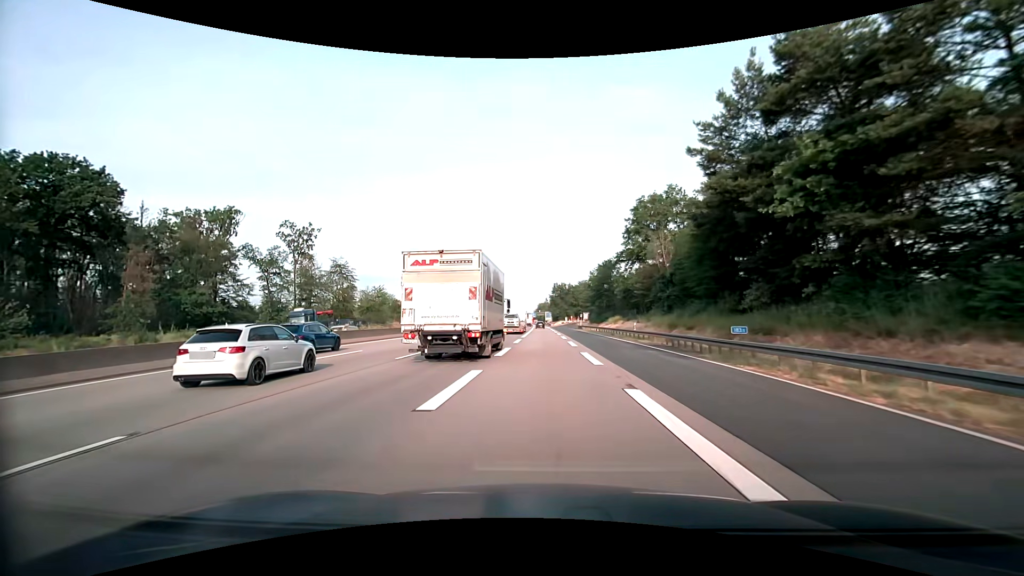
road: motorway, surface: asphalt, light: Day
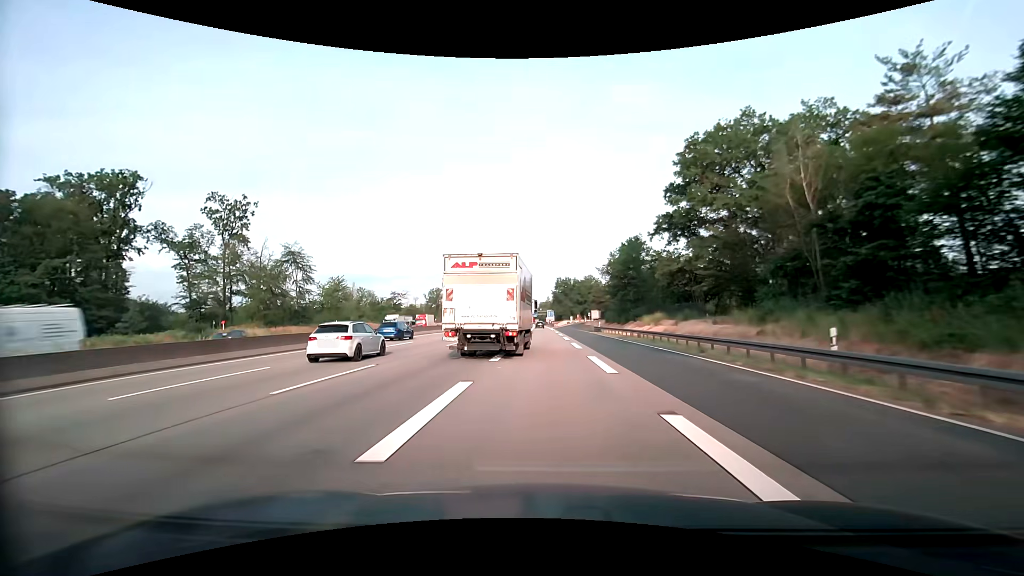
(0.0, +26.7) m; 0°
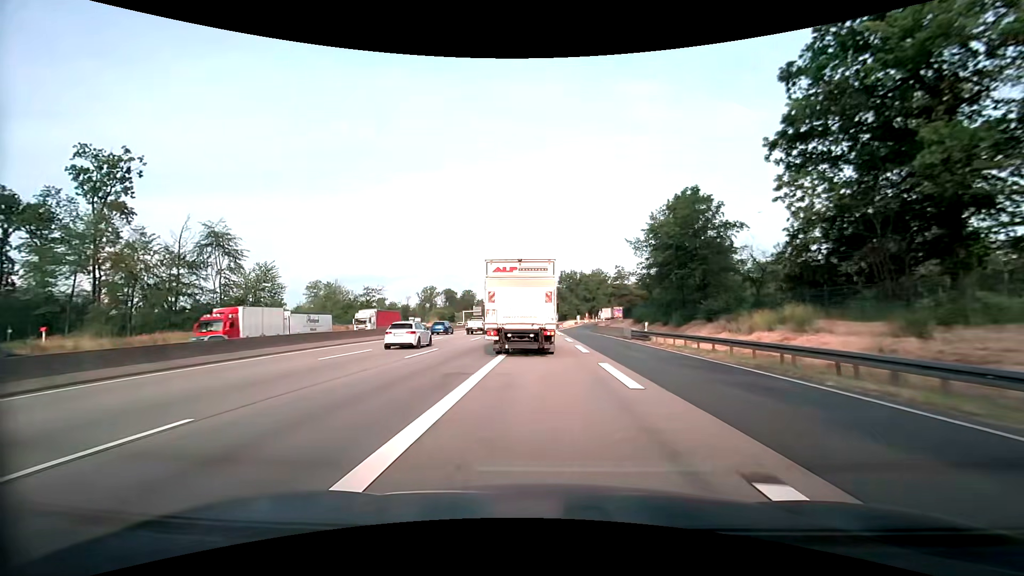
(-0.1, +27.0) m; 0°
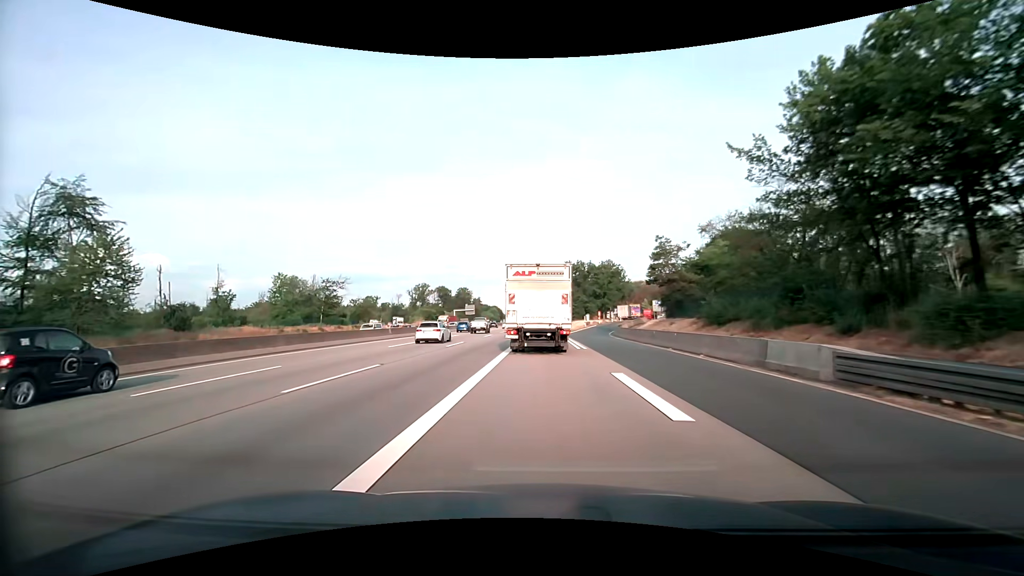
(0.0, +27.3) m; 0°
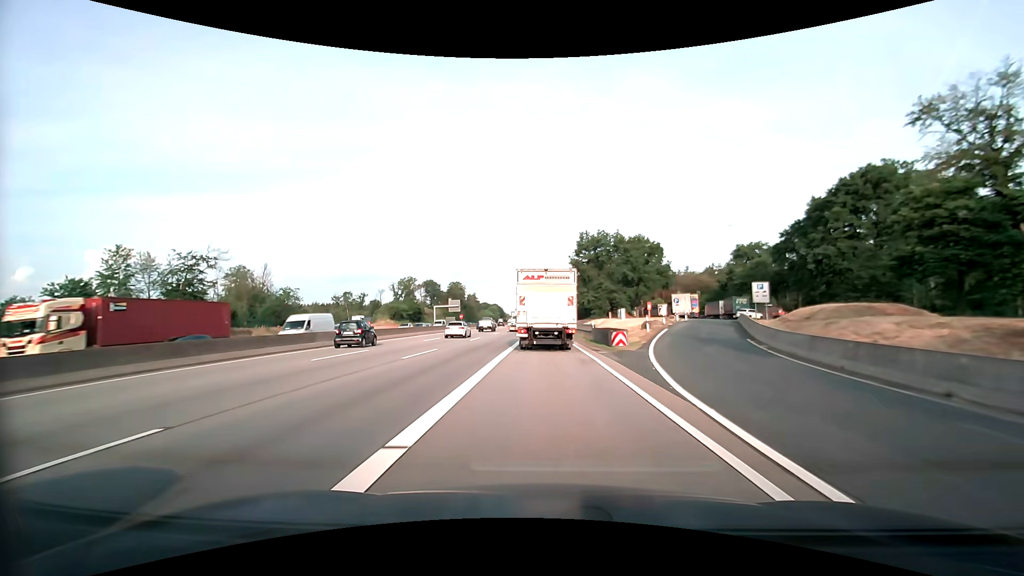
(+0.1, +46.0) m; 0°
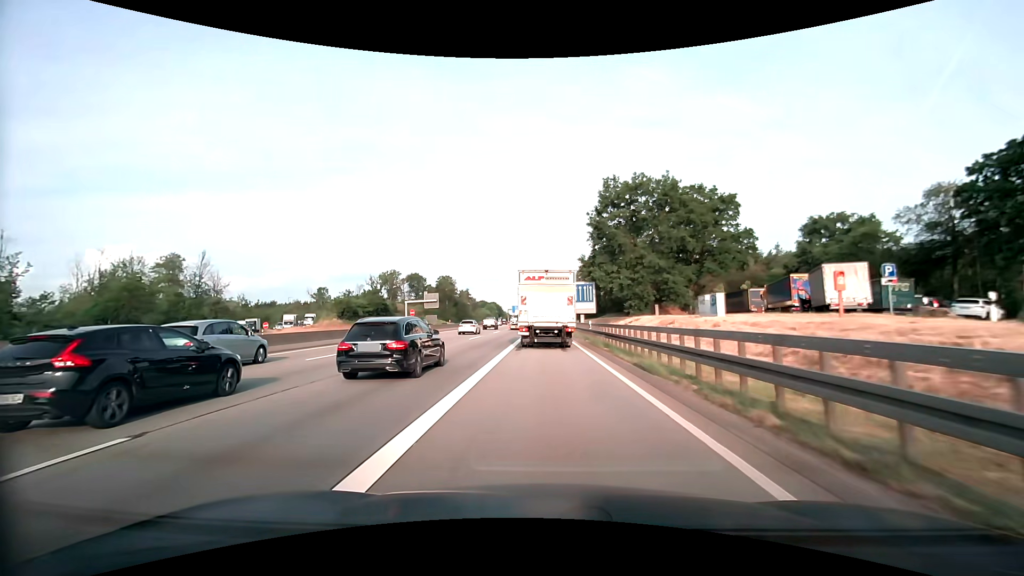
(0.0, +36.7) m; 0°
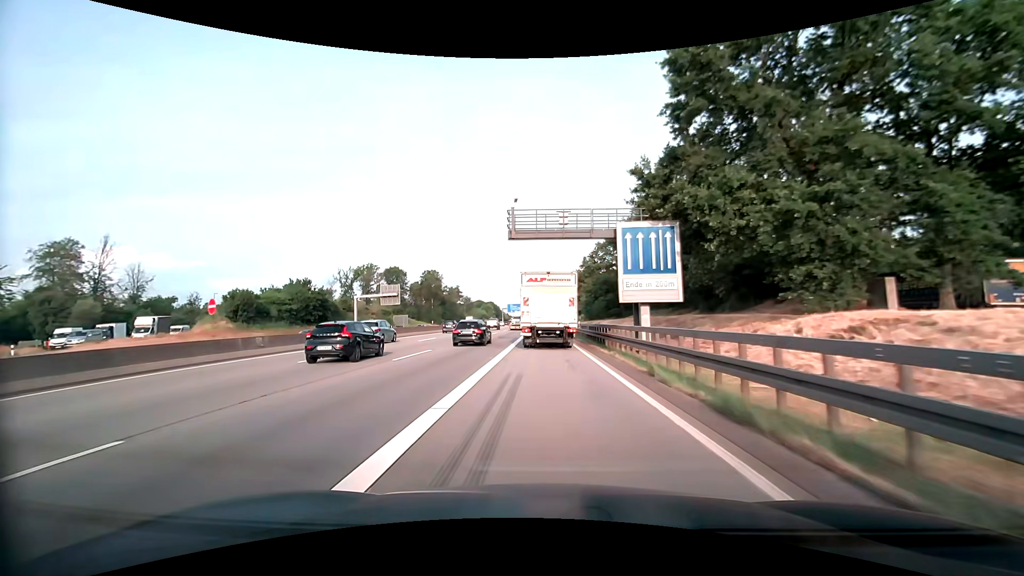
(0.0, +36.5) m; 0°
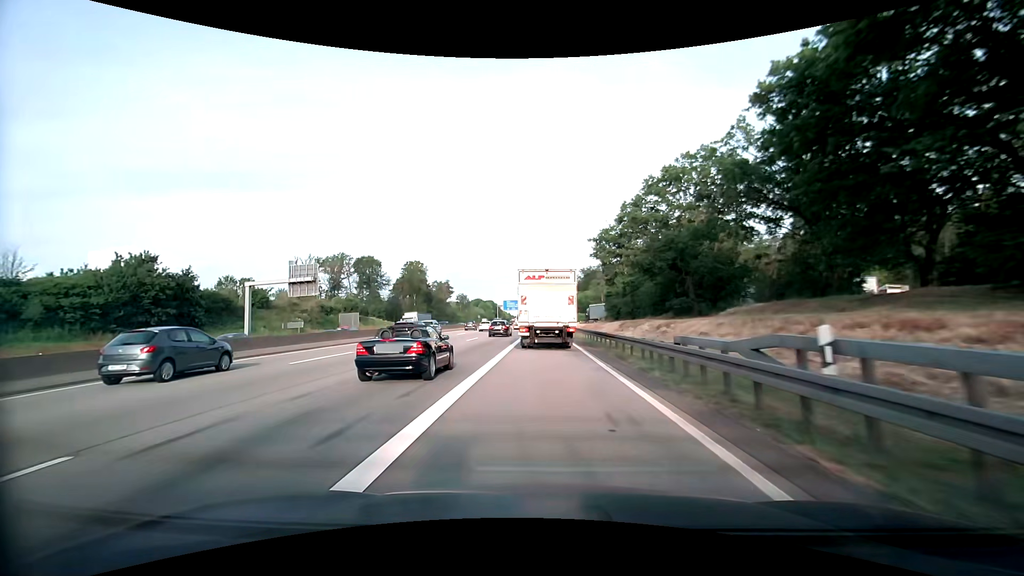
(-0.2, +36.9) m; 0°
(0, +10) (0, +20) (0, +30) (0, +40) (0, +50) (0, +60) (0, +70) (0, +80) (0, +90) (-1, +100) m
